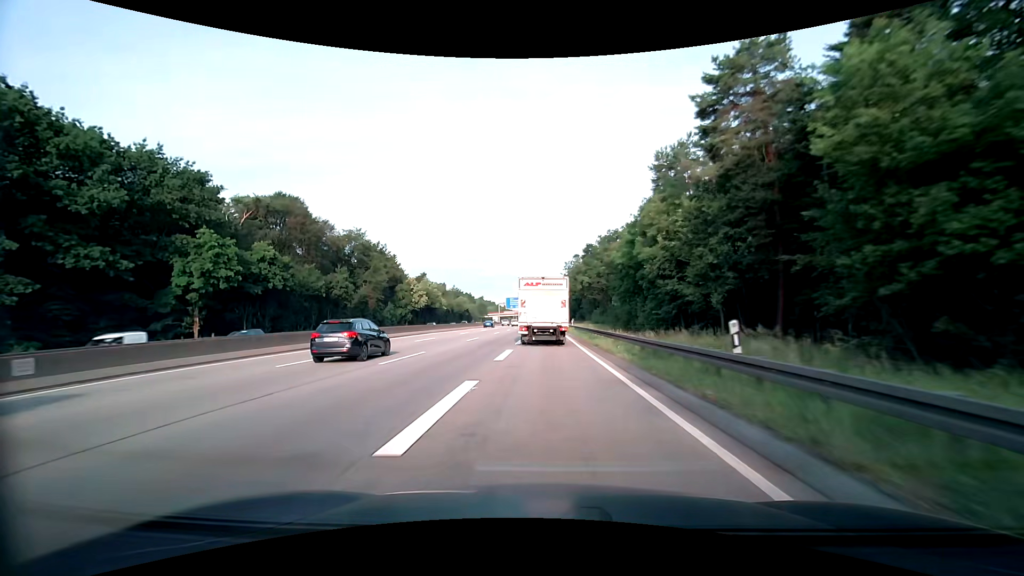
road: motorway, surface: asphalt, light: Day
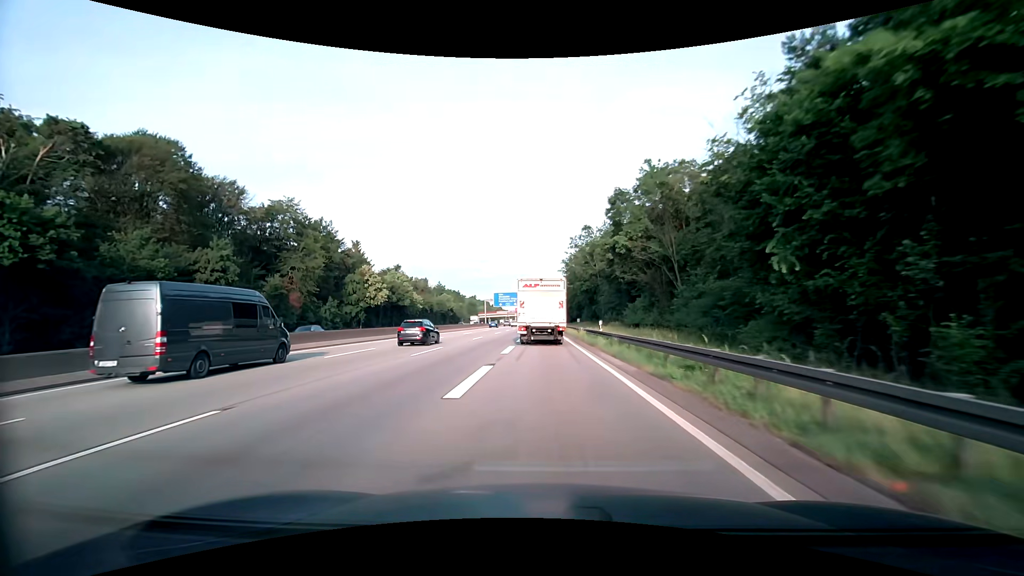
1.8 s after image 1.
(+0.1, +32.1) m; 0°
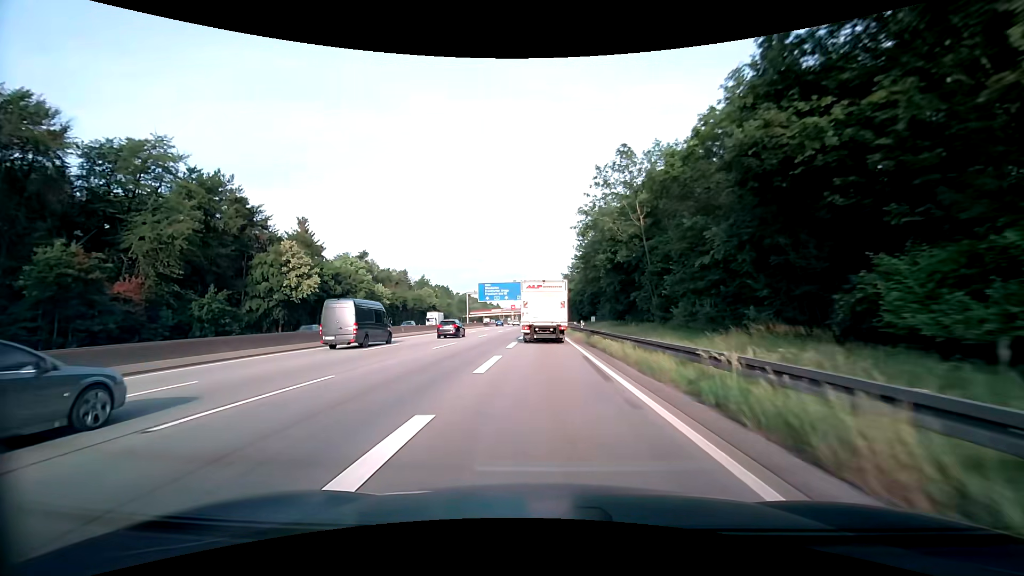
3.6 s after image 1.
(0.0, +31.8) m; 0°
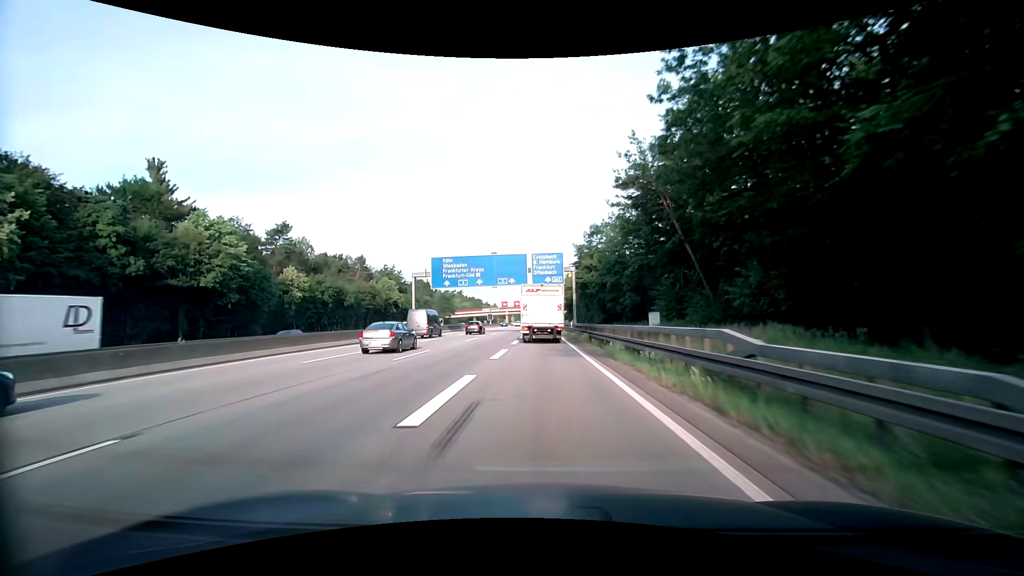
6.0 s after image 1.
(0.0, +42.5) m; 0°
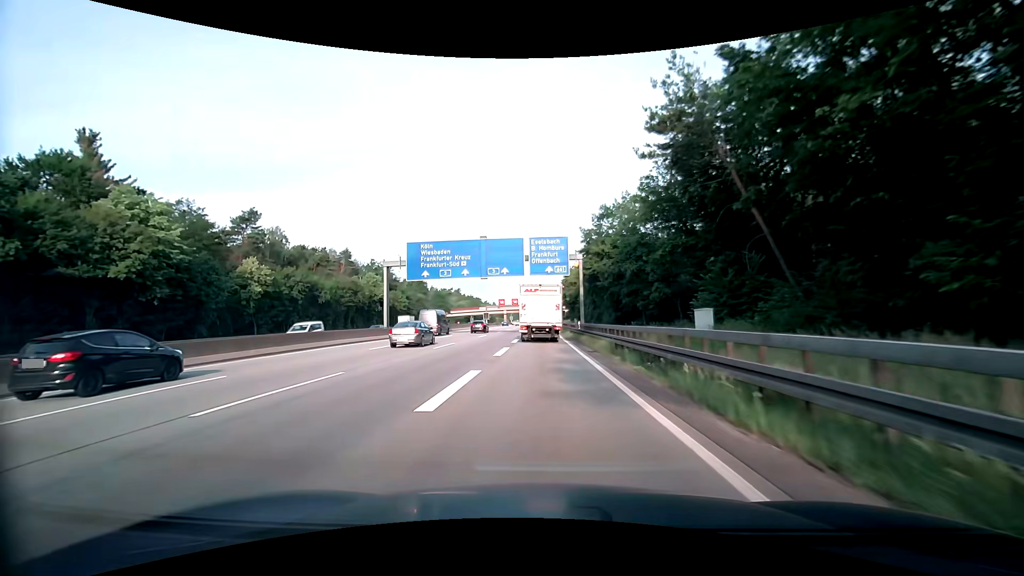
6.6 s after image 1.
(0.0, +10.7) m; 0°
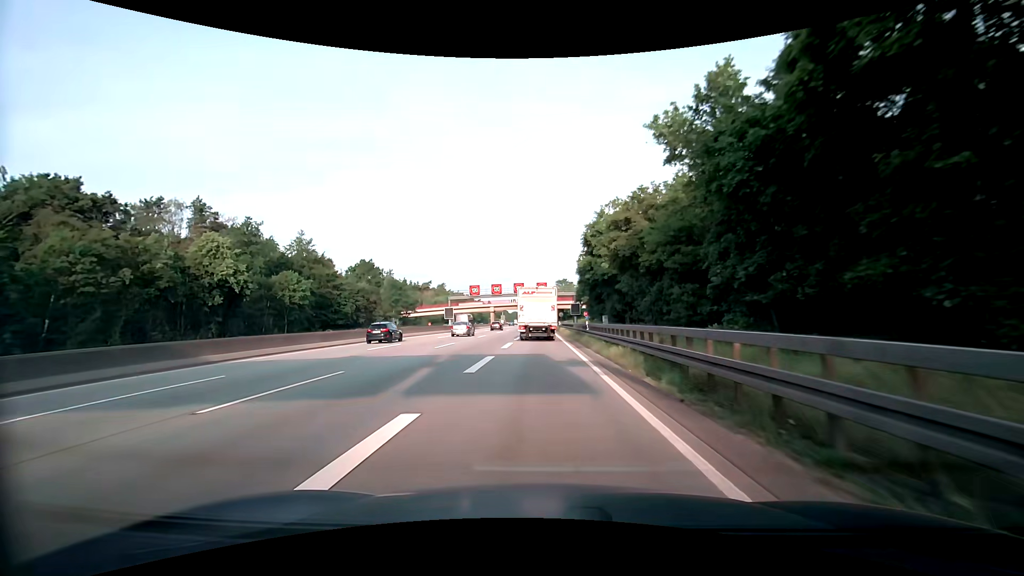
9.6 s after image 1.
(-0.1, +54.3) m; 0°
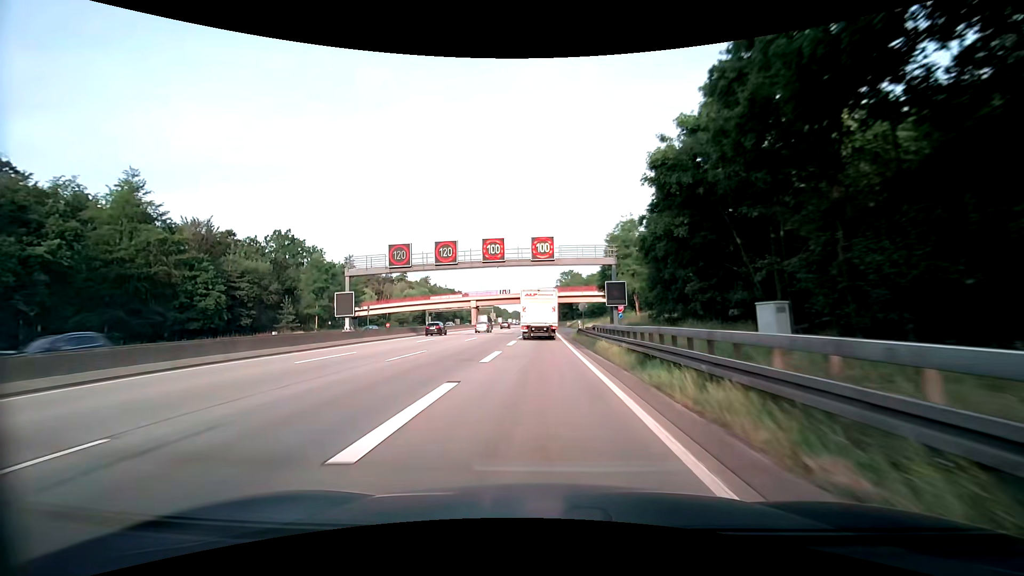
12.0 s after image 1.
(-0.2, +44.2) m; 0°
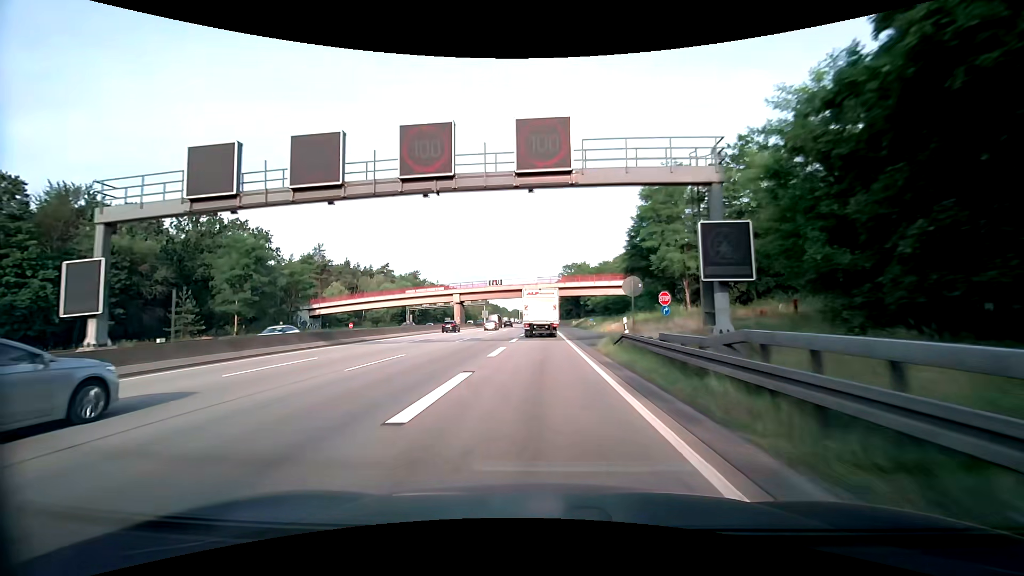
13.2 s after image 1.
(0.0, +22.4) m; 0°
(0, +10) (0, +20) (0, +30) (0, +40) (0, +50) (0, +60) (0, +70) (0, +80) (0, +90) (0, +100) m
